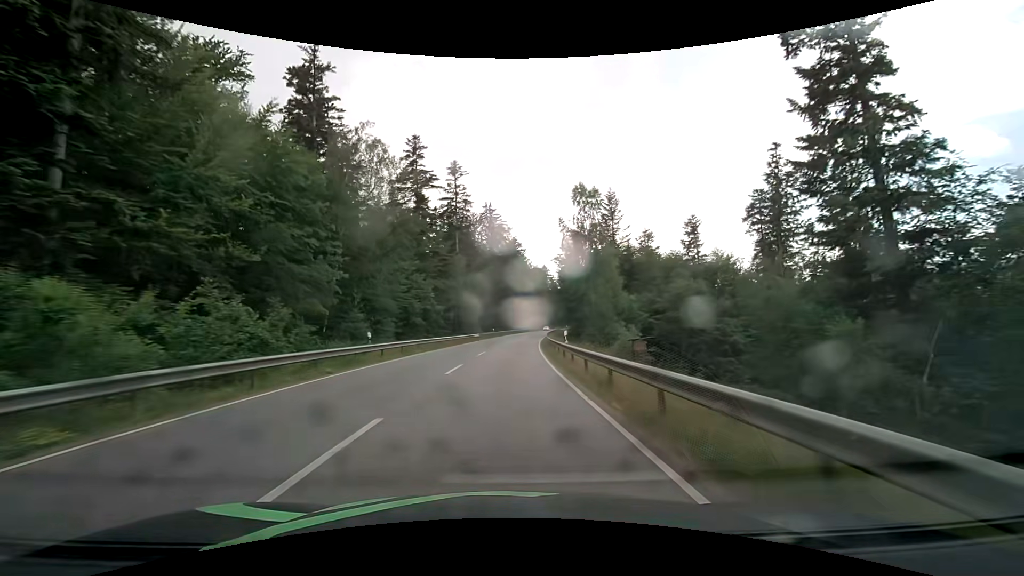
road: secondary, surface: asphalt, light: Day
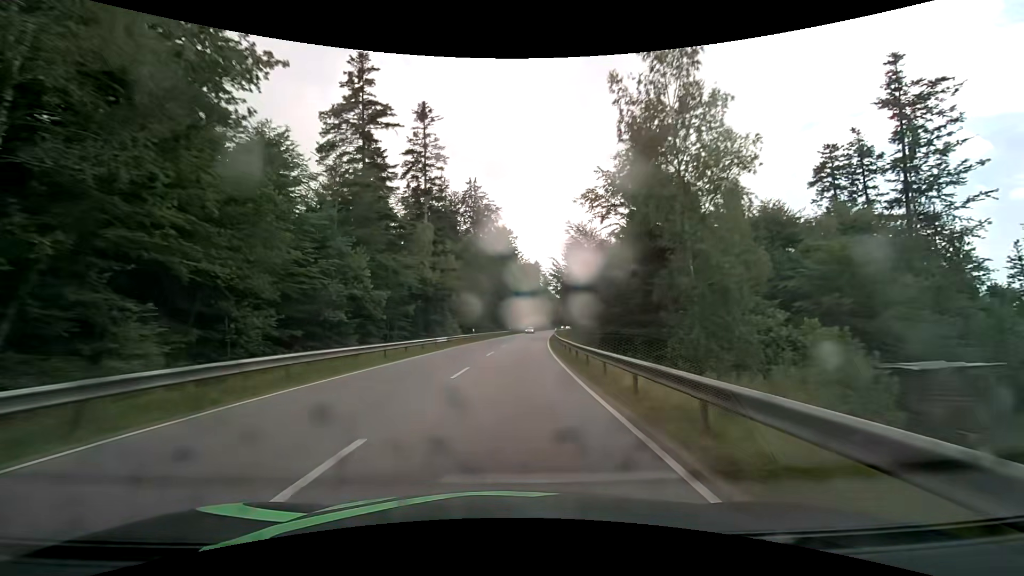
(+0.2, +25.5) m; +1°
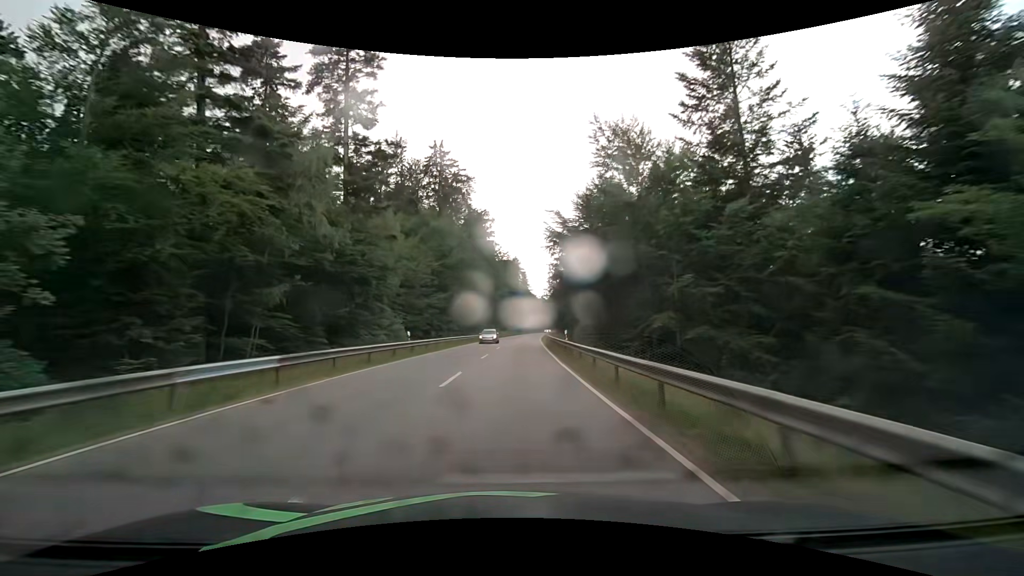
(+0.5, +26.2) m; +2°
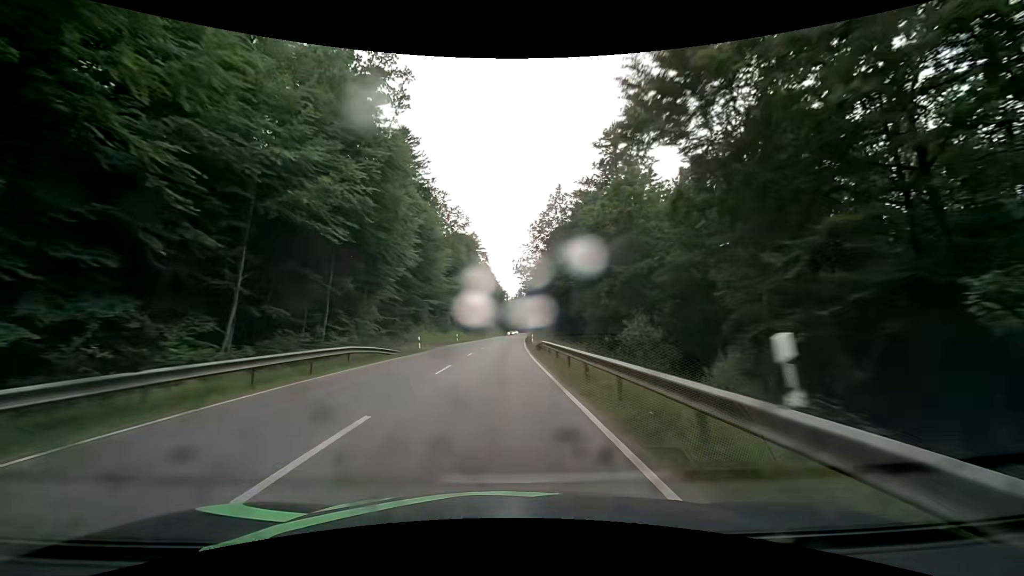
(+3.2, +68.0) m; +4°
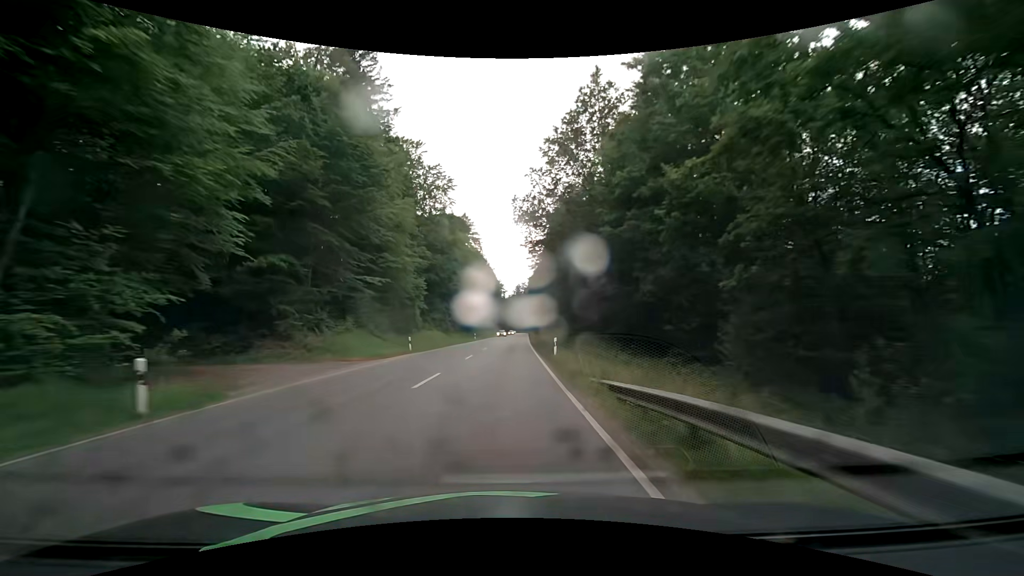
(+0.1, +28.1) m; 0°
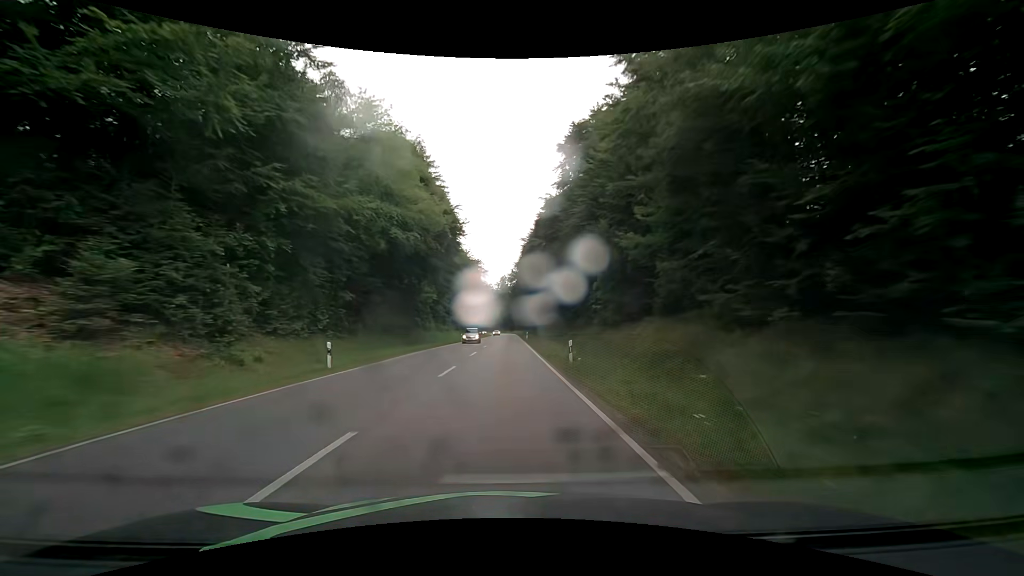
(+0.9, +57.1) m; +2°
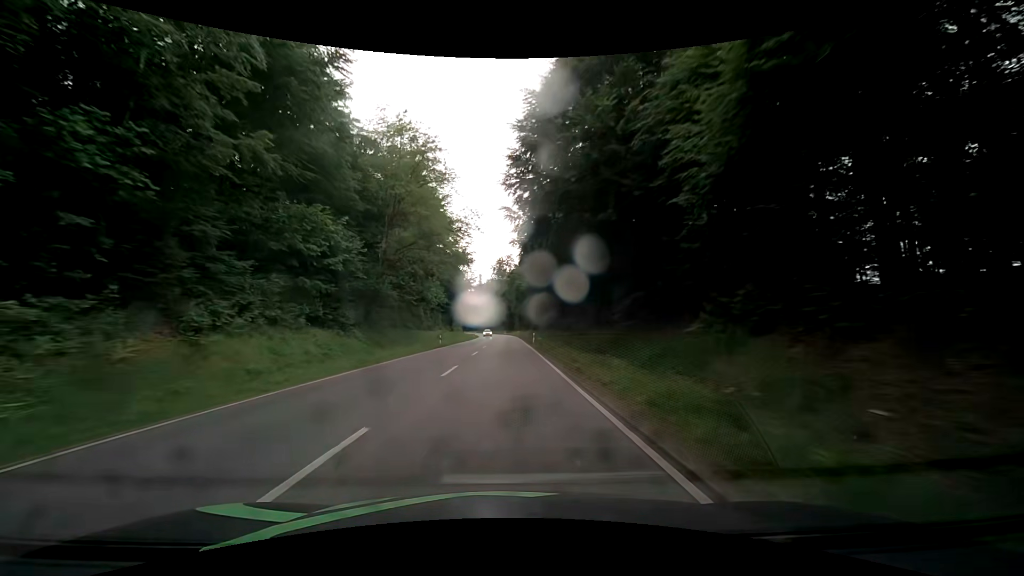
(+0.5, +71.8) m; 0°
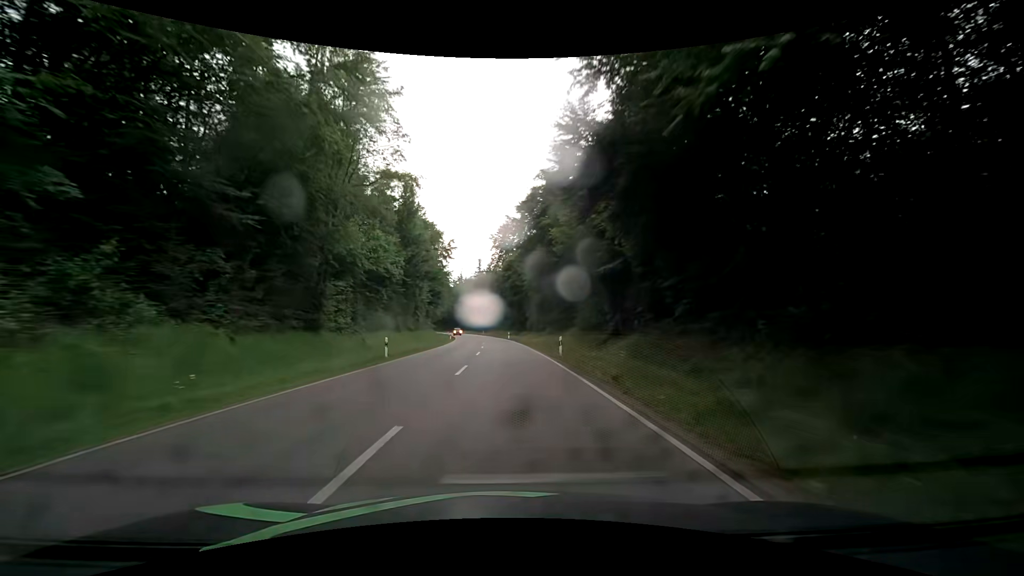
(-0.2, +72.0) m; 0°
(0, +10) (0, +20) (-1, +30) (-1, +40) (-1, +50) (-2, +60) (-3, +70) (-4, +80) (-5, +90) (-6, +100) m
